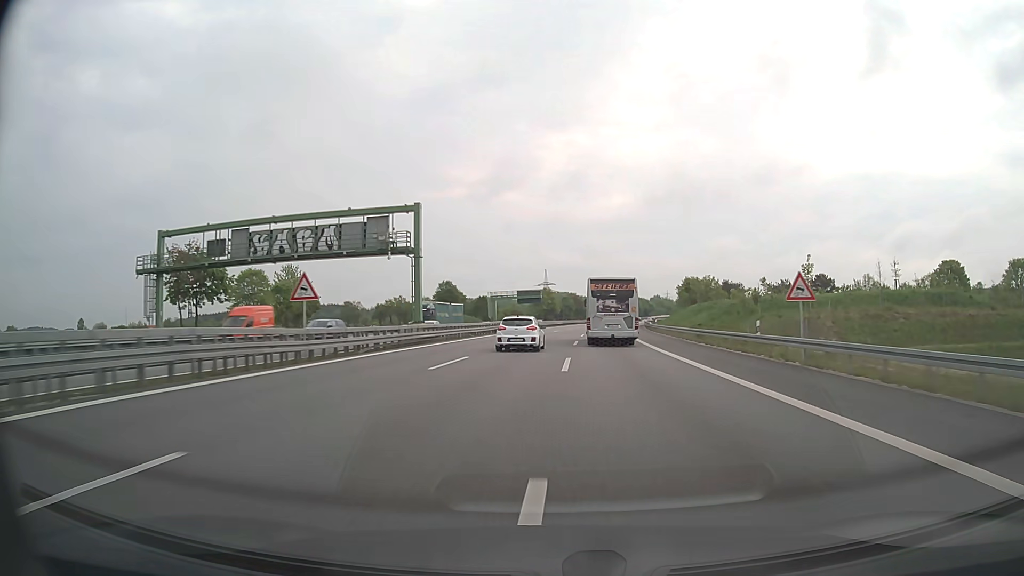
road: motorway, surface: asphalt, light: Day
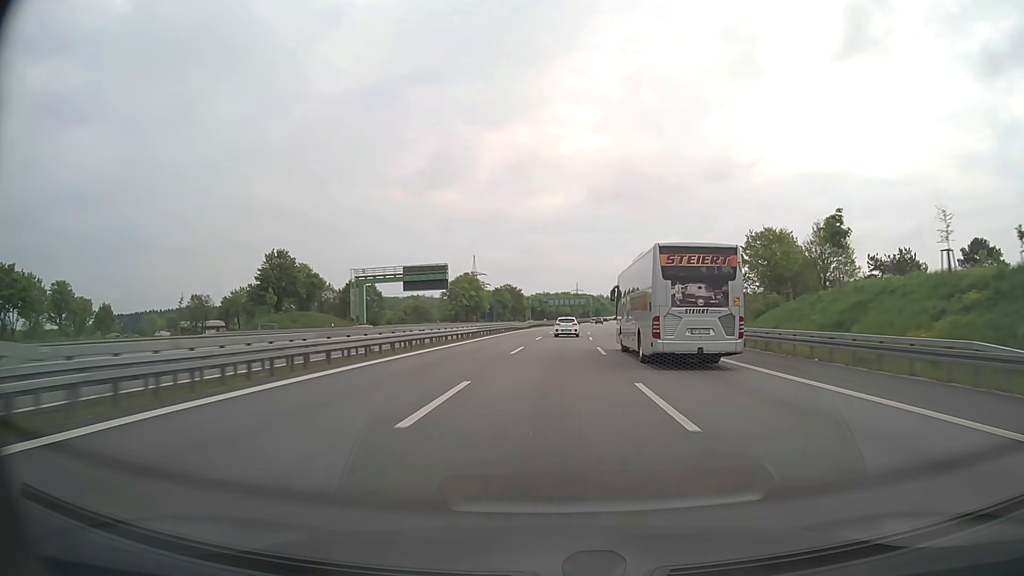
(+3.5, +81.2) m; +5°
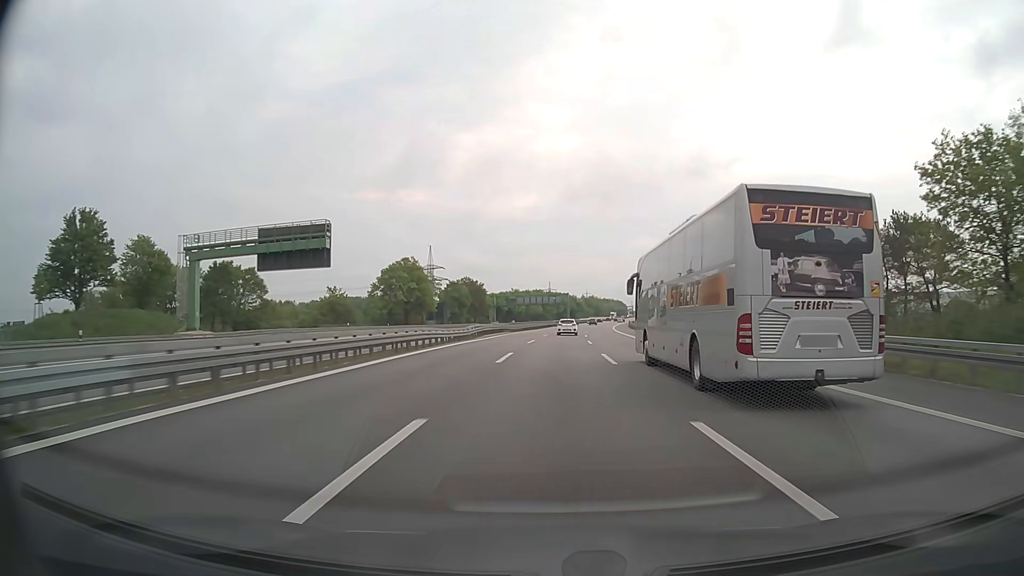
(+1.0, +41.2) m; +3°
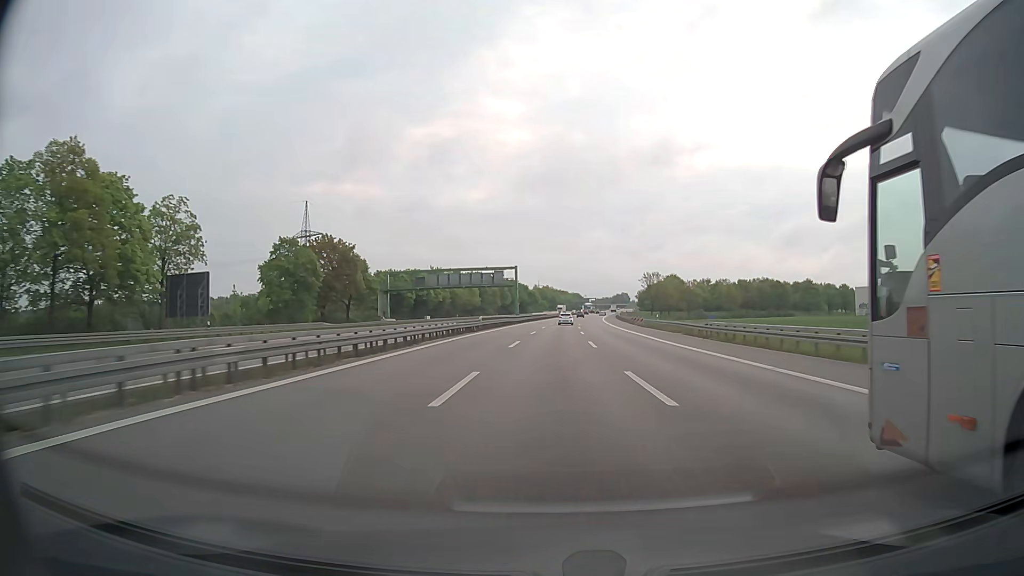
(+3.0, +83.1) m; +4°
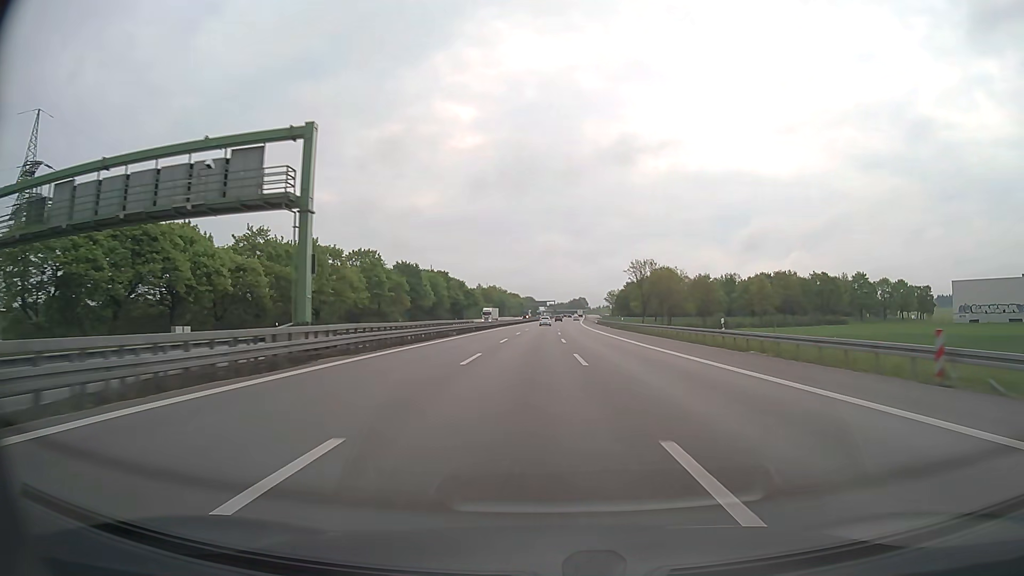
(+2.6, +81.5) m; +4°
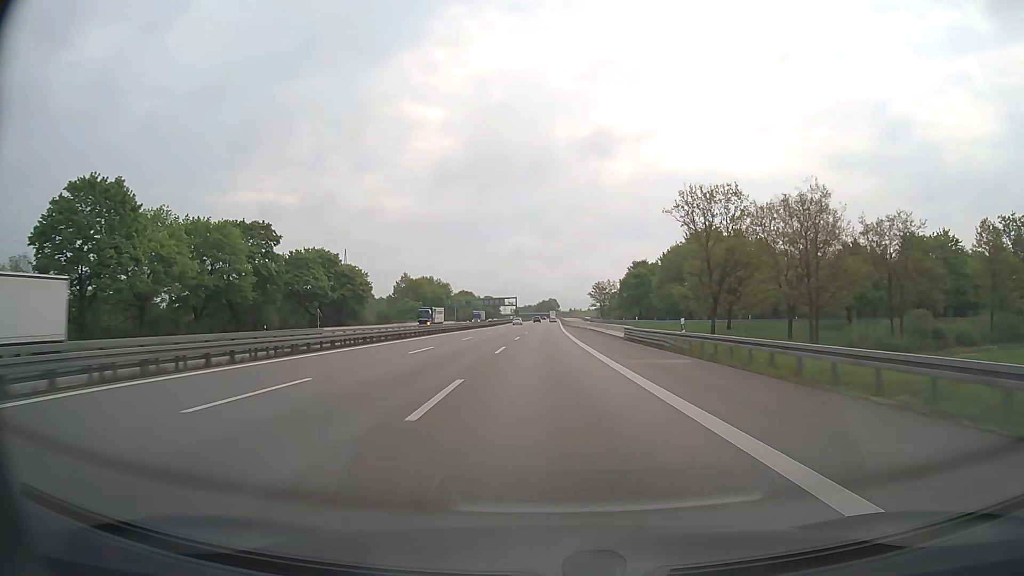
(+3.8, +101.4) m; +3°
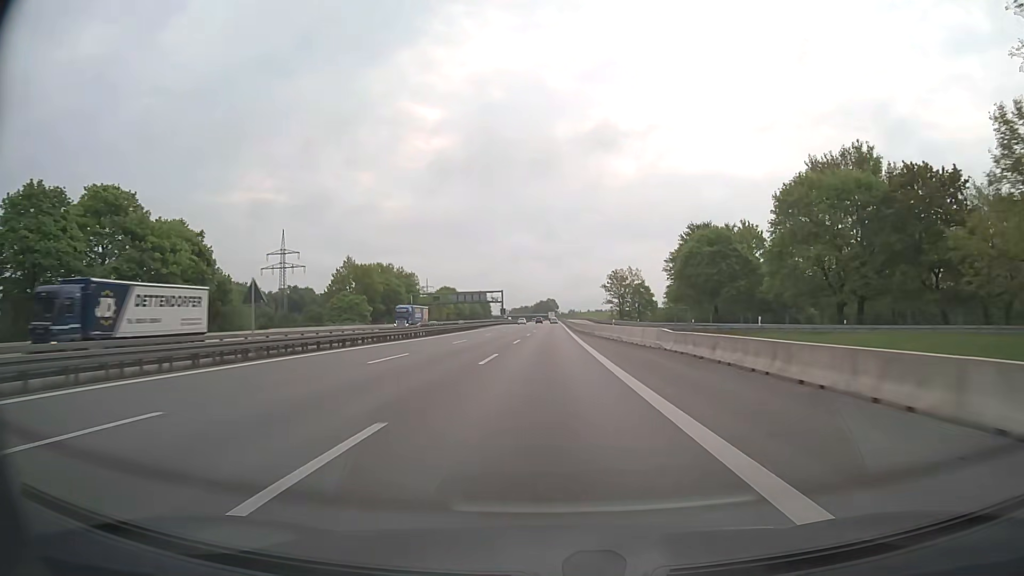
(-0.1, +60.9) m; 0°
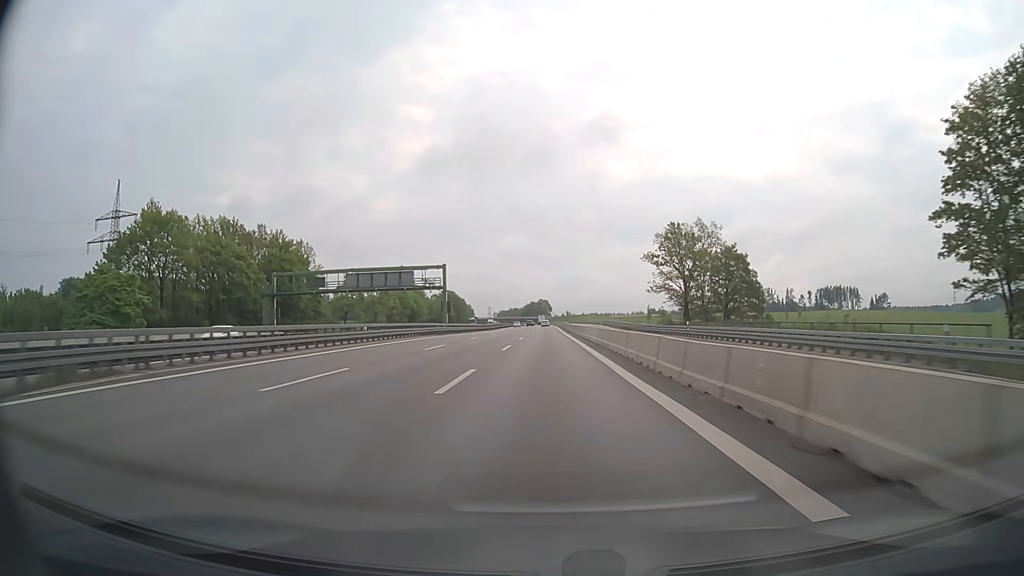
(+0.6, +81.2) m; +1°
(0, +10) (0, +20) (0, +30) (0, +40) (0, +50) (0, +60) (0, +70) (0, +80) (0, +90) (0, +100) m
